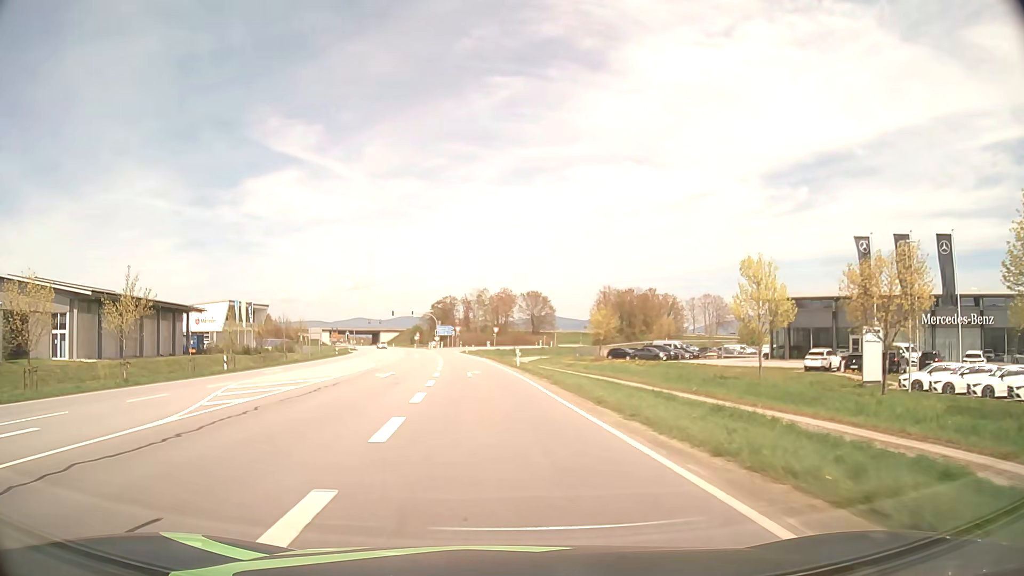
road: secondary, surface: asphalt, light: Day
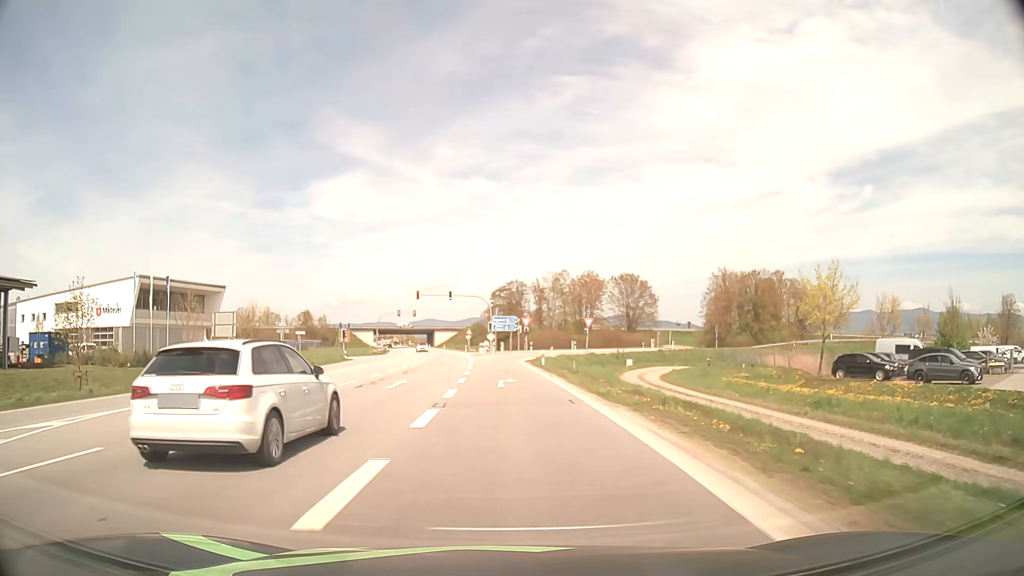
(-2.8, +46.4) m; -6°
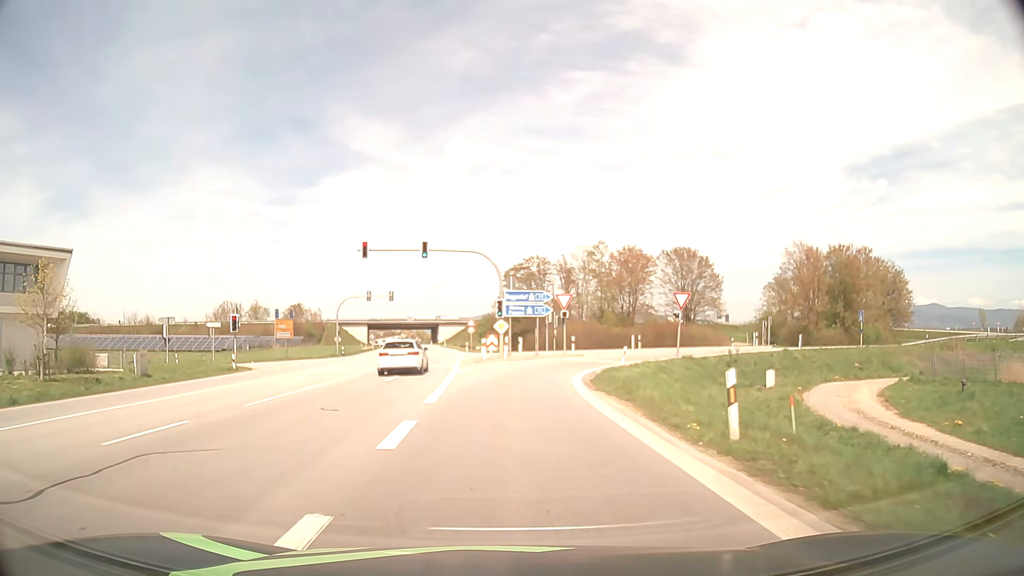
(-0.5, +32.9) m; -1°
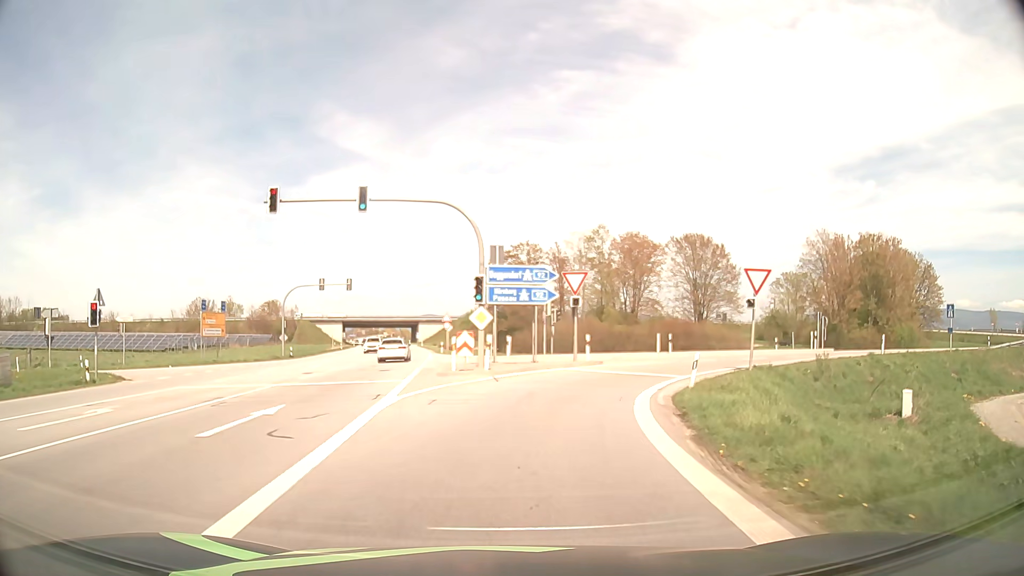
(+0.1, +13.6) m; +1°
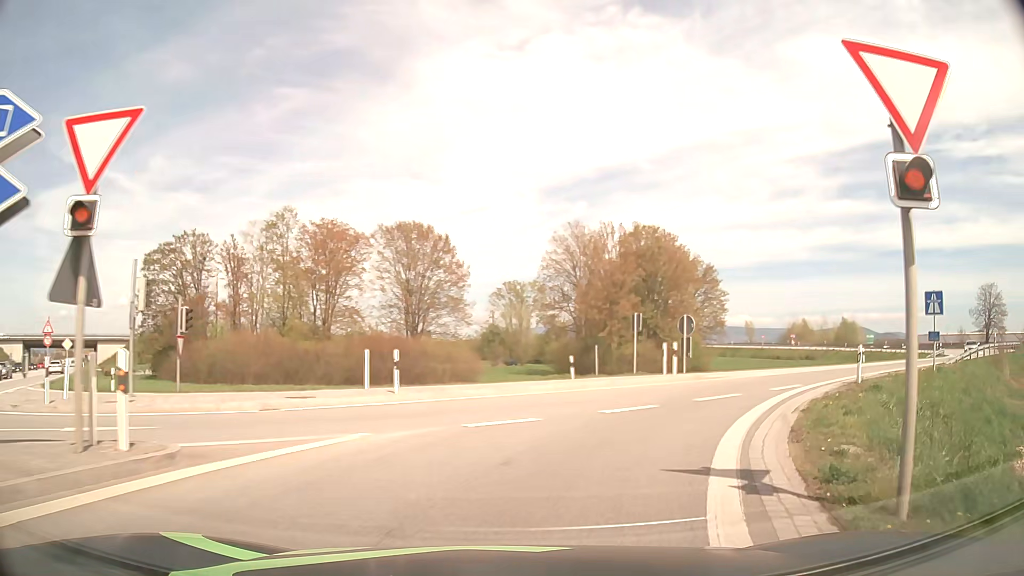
(+3.7, +21.3) m; +25°
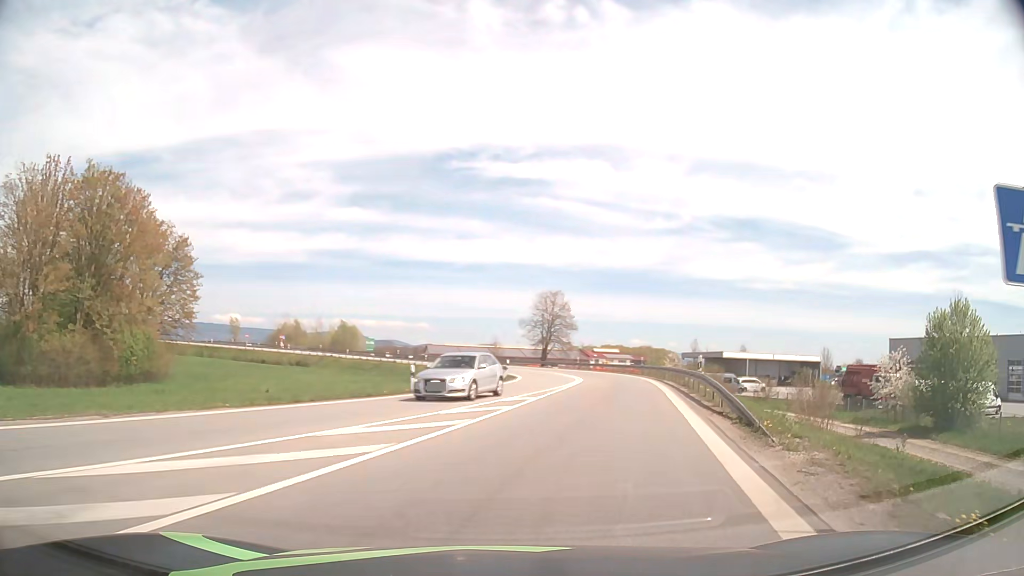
(+7.9, +20.2) m; +43°
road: motorway_link
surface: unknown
